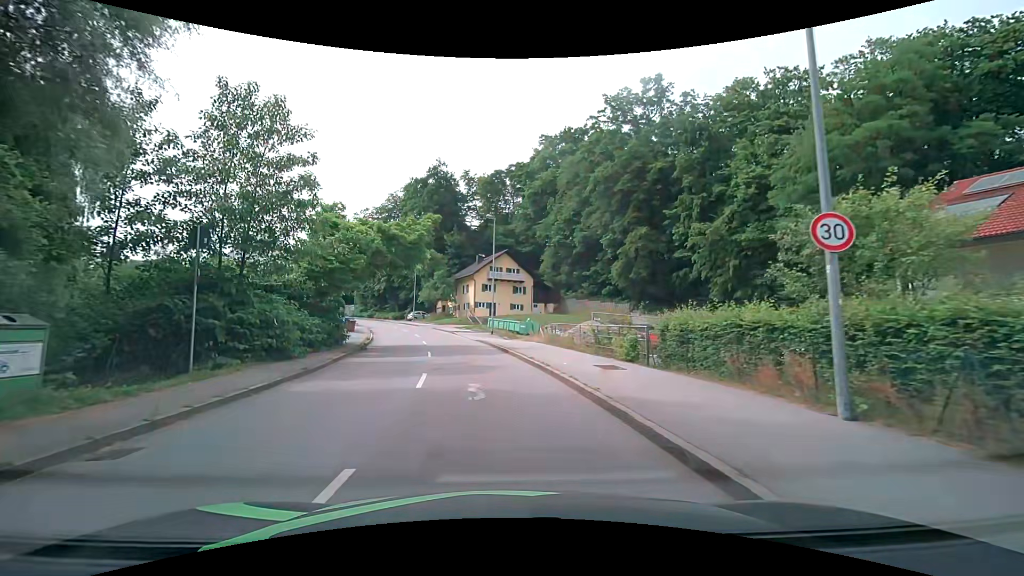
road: tertiary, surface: asphalt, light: Day
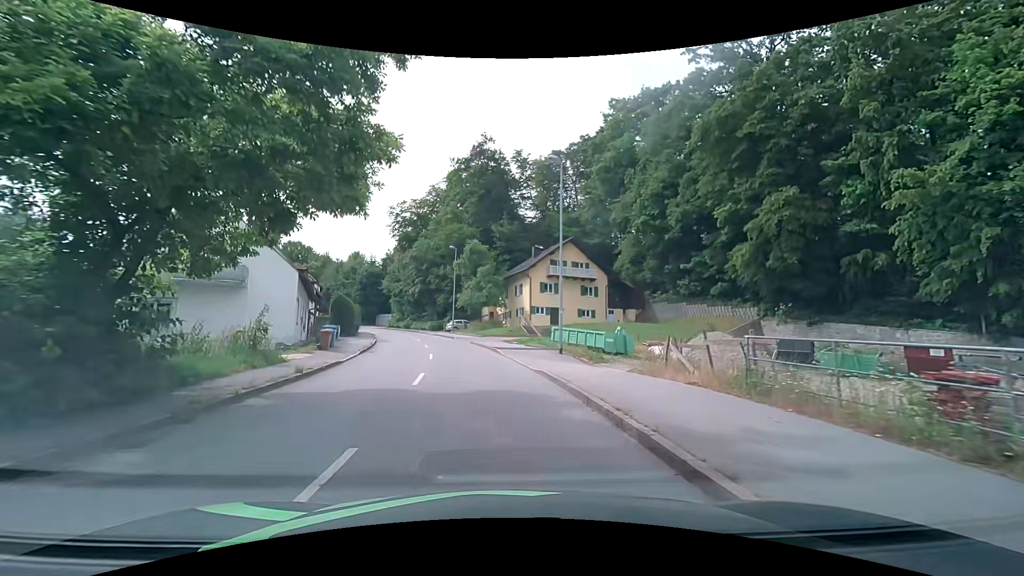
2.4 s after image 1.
(-0.9, +17.2) m; -6°
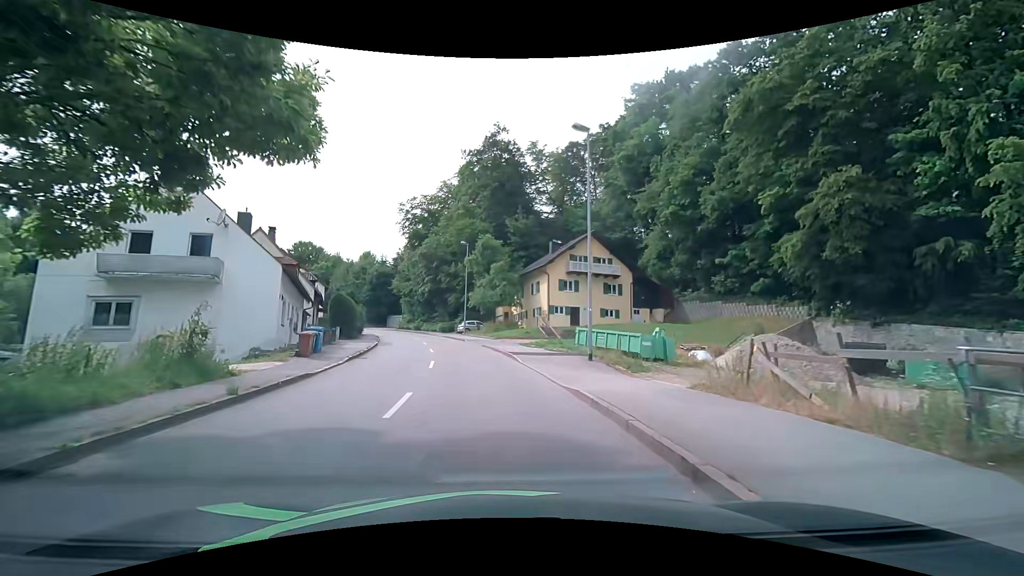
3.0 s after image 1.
(-0.1, +4.3) m; -2°
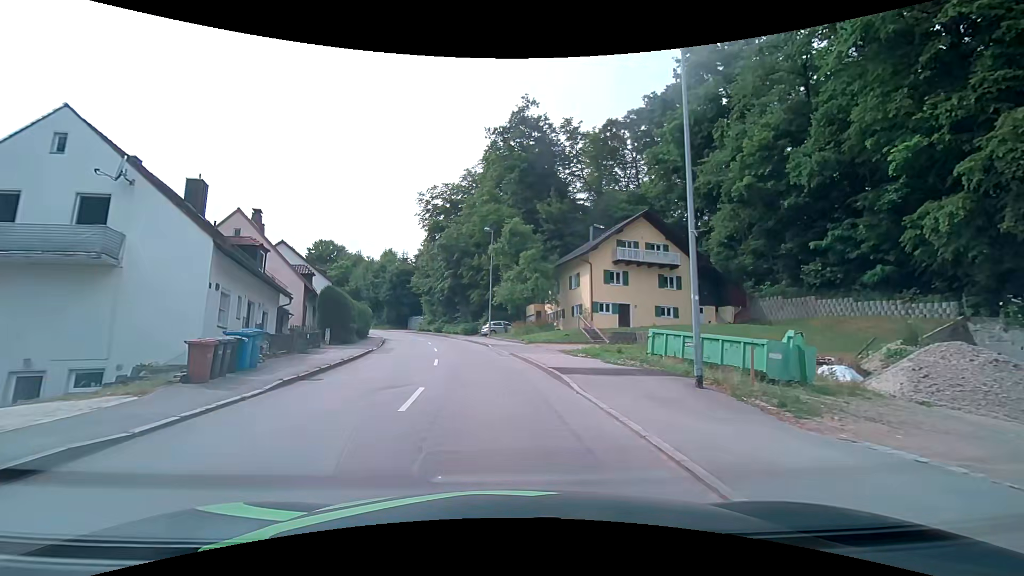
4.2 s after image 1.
(-0.2, +8.6) m; -3°
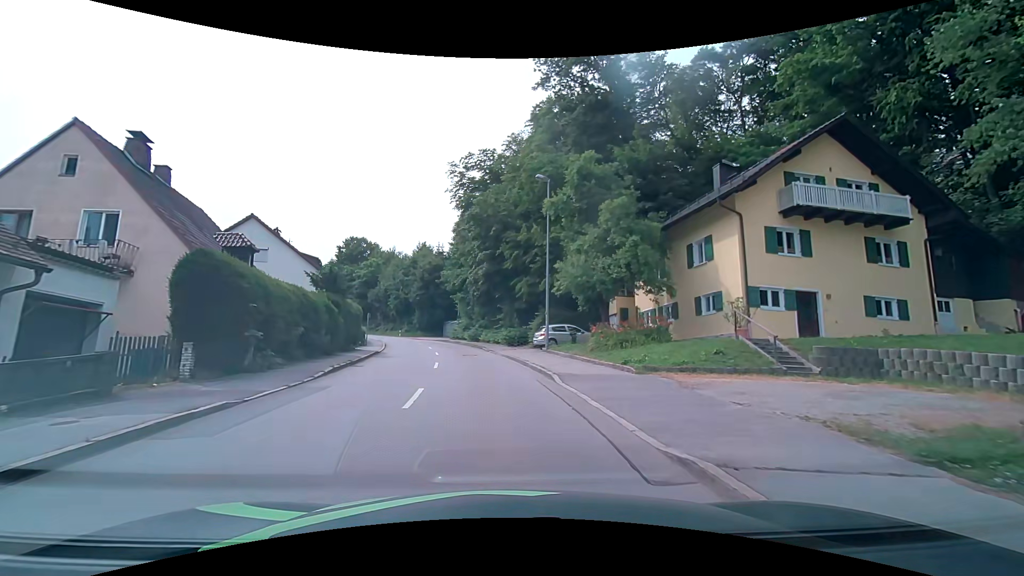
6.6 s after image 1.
(-0.9, +17.6) m; -6°
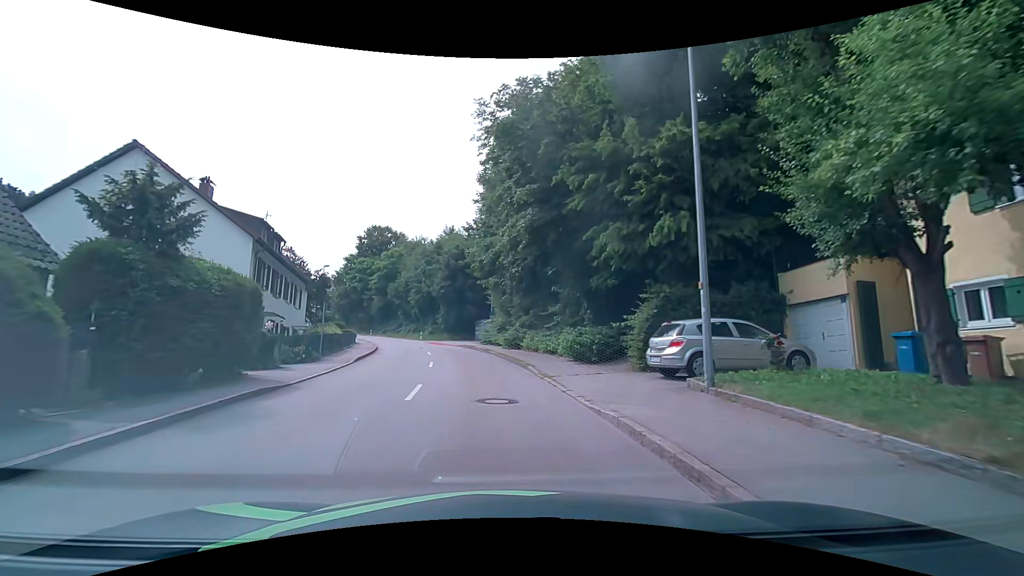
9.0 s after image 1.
(-0.7, +17.1) m; -4°
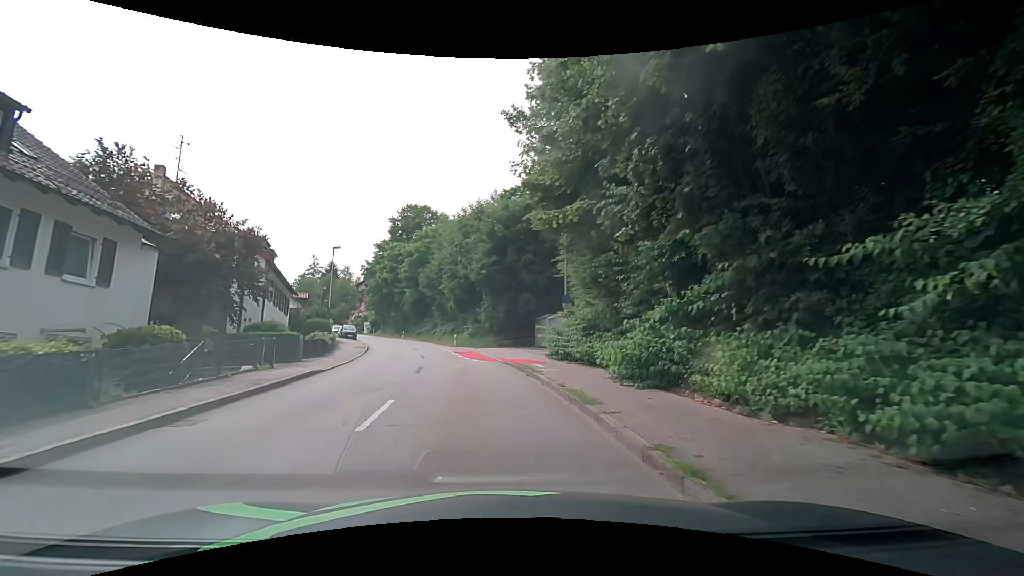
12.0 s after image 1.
(-1.4, +20.9) m; -8°
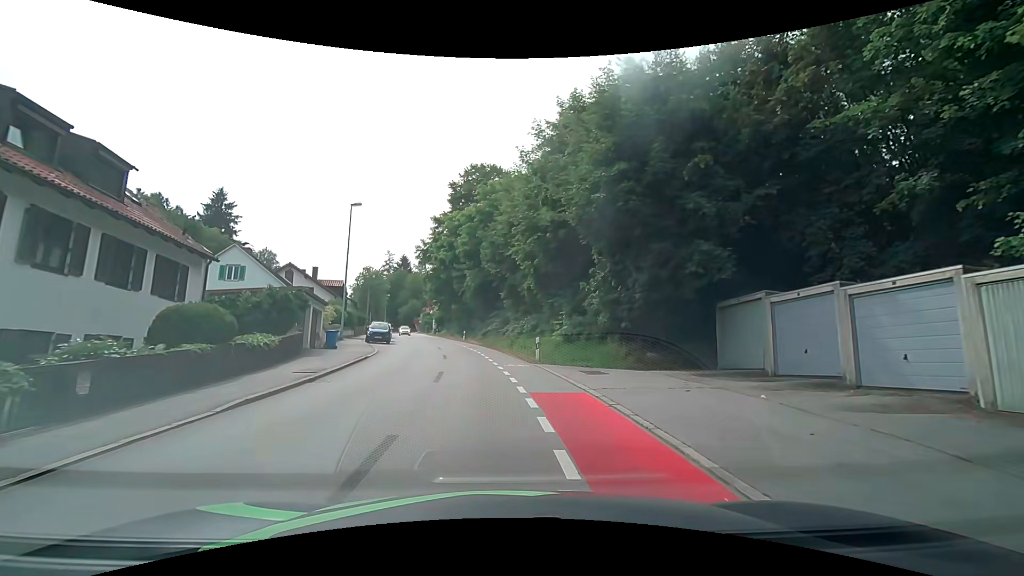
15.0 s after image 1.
(-1.8, +21.6) m; -9°
(0, +10) (-1, +20) (-2, +30) (-4, +40) (-6, +49) (-8, +59) (-11, +69) (-13, +79) (-15, +88) (-18, +98) m
